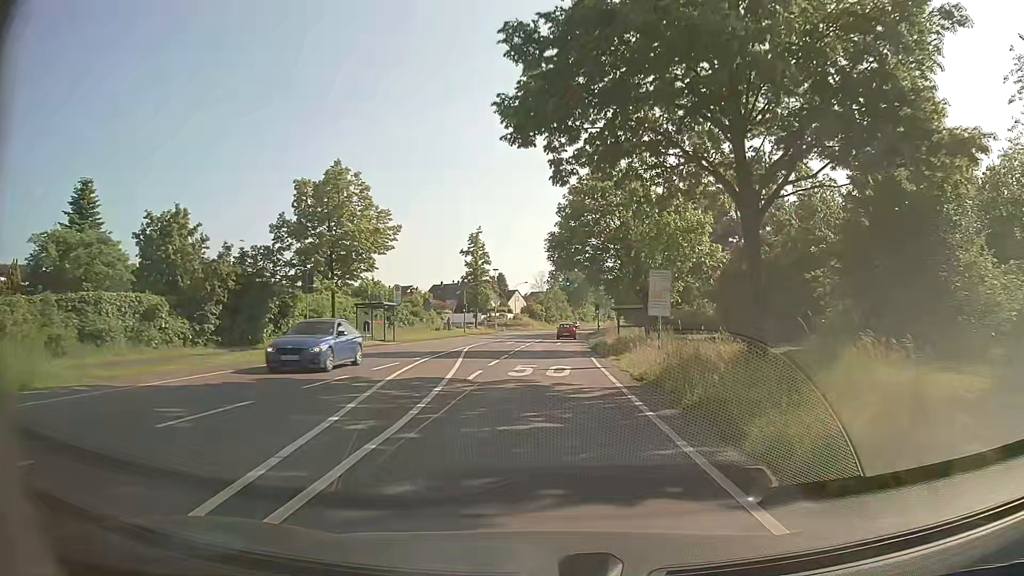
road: secondary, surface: asphalt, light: Day
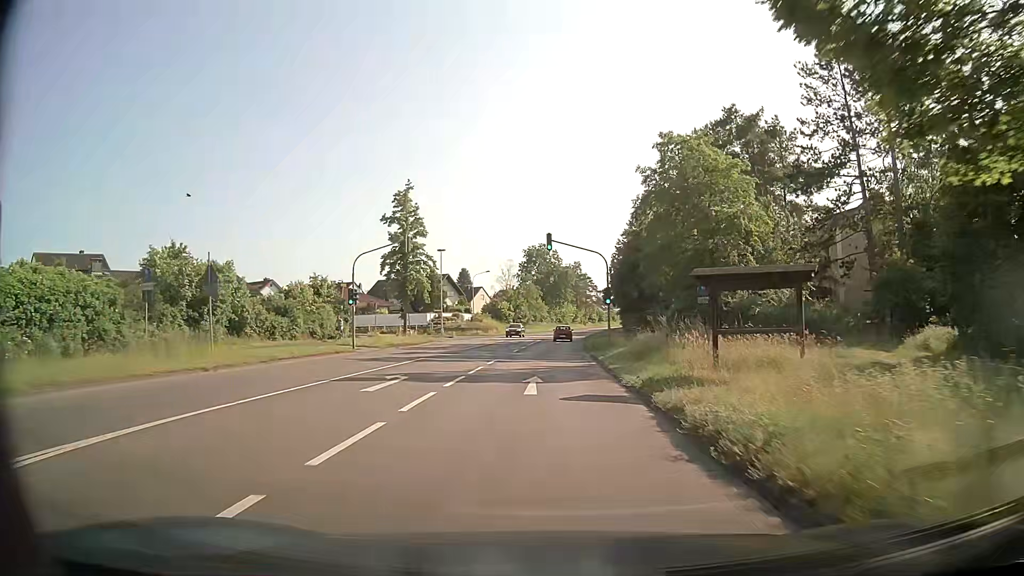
(+0.7, +32.0) m; +3°
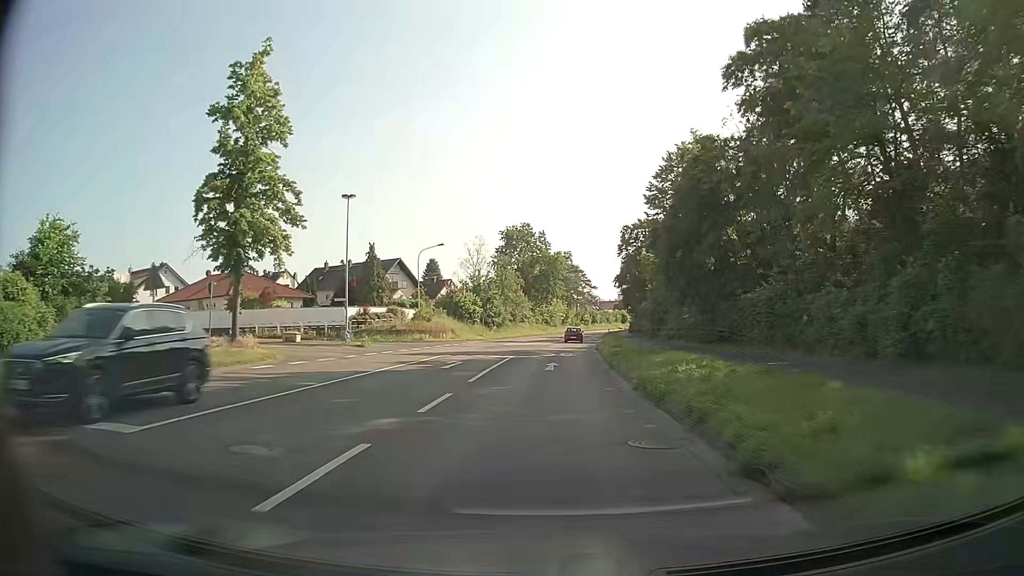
(+0.2, +32.2) m; +1°
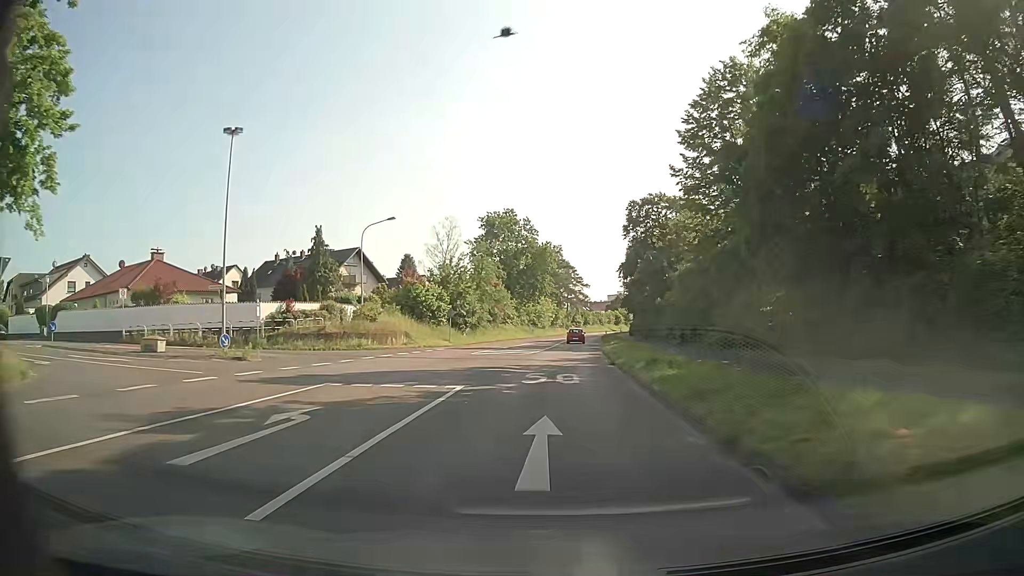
(+0.1, +16.2) m; +1°
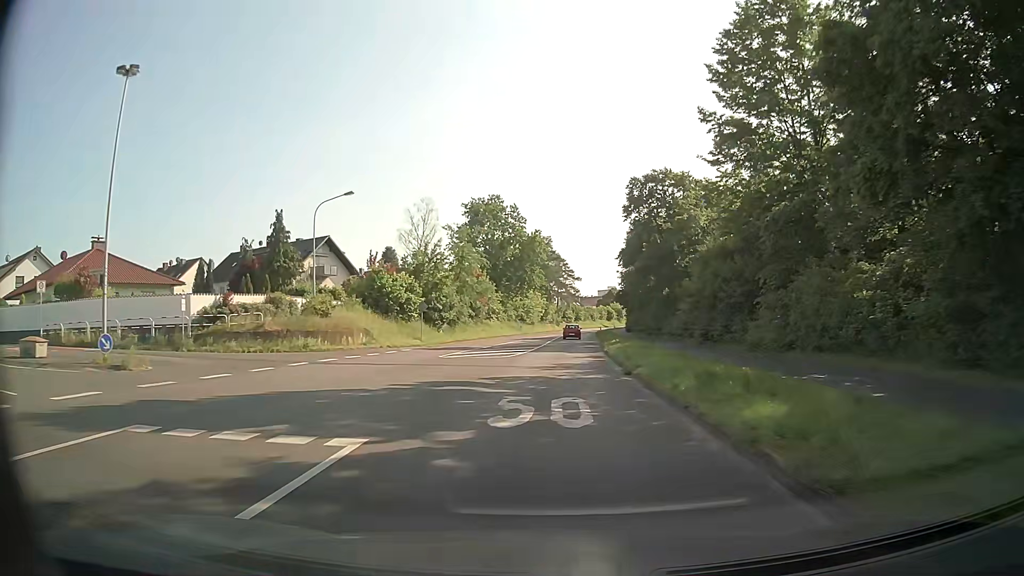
(+0.1, +8.1) m; +1°
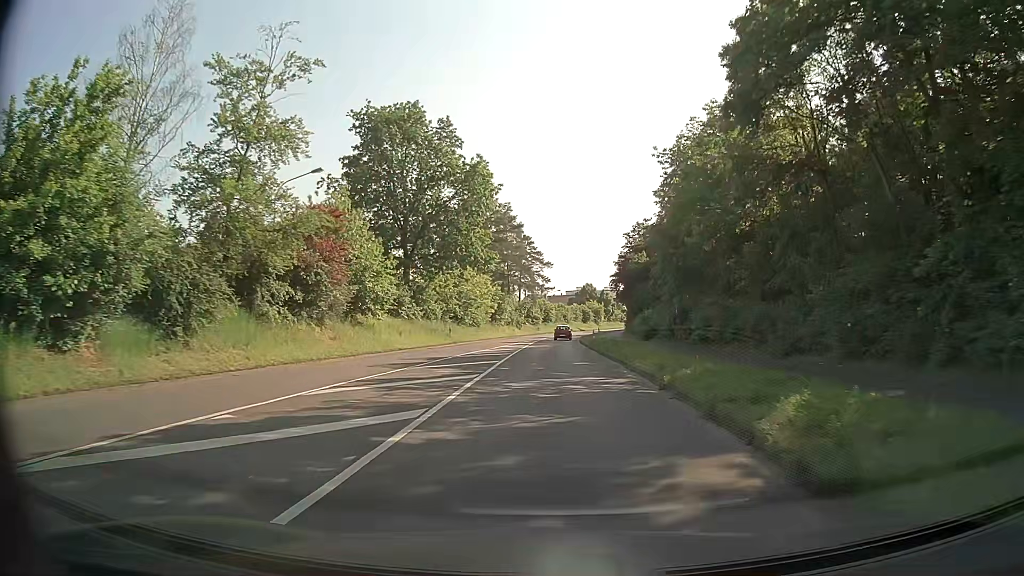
(+1.1, +40.6) m; +3°
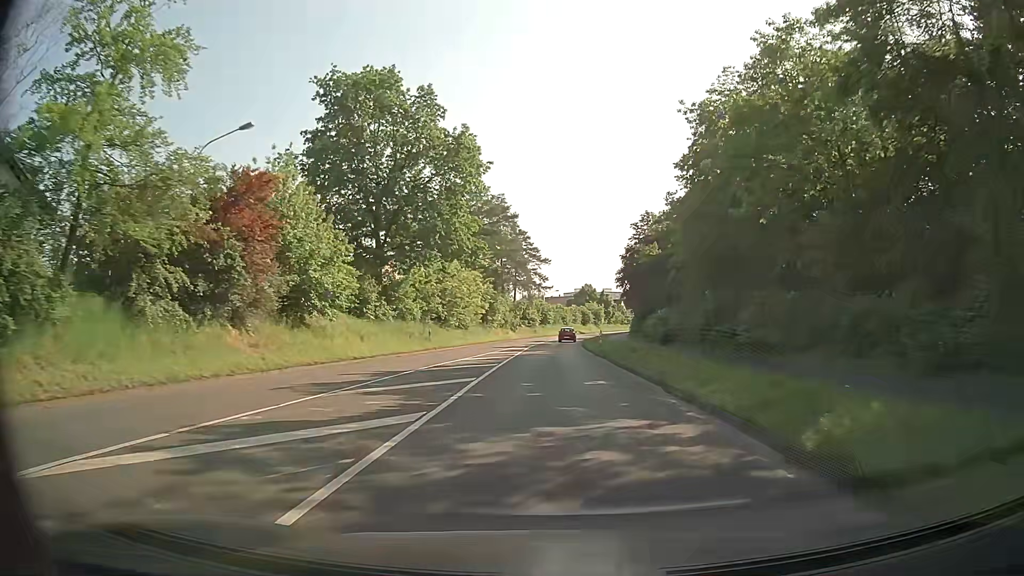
(0.0, +8.1) m; 0°
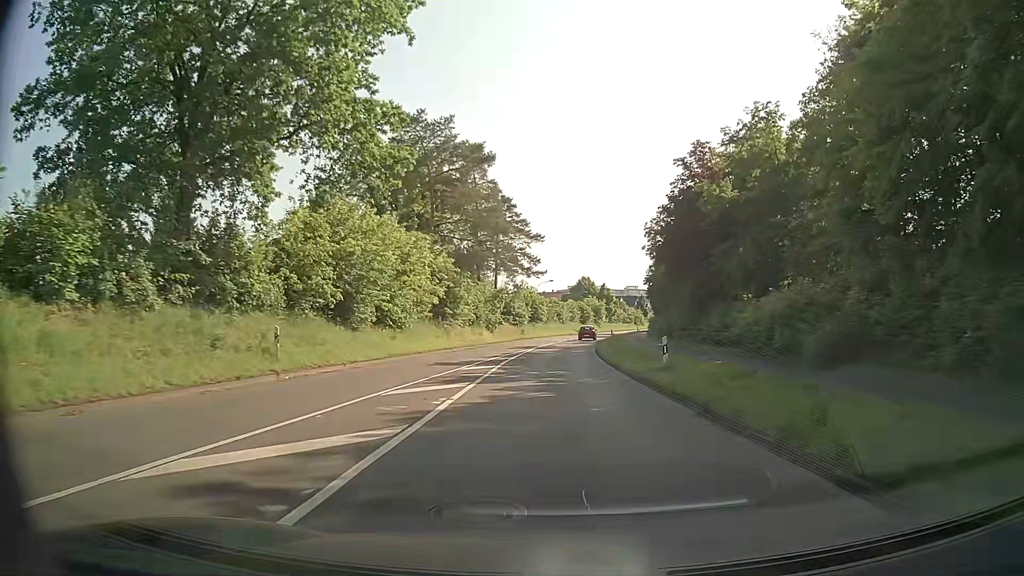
(+0.1, +24.3) m; +1°
(0, +10) (0, +20) (+1, +30) (+1, +40) (+2, +50) (+3, +60) (+4, +70) (+6, +80) (+7, +90) (+9, +99) m
